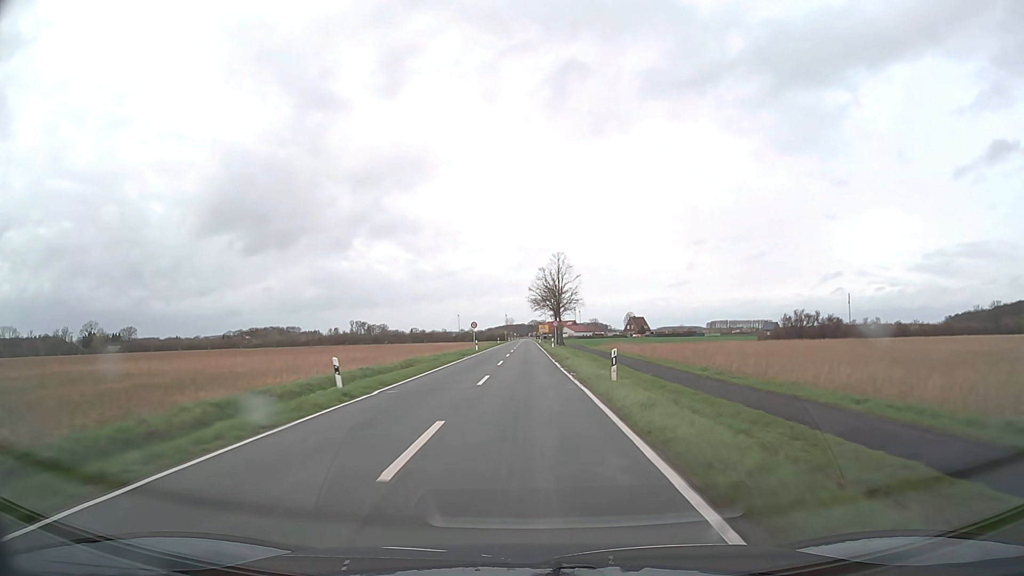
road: secondary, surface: asphalt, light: Day
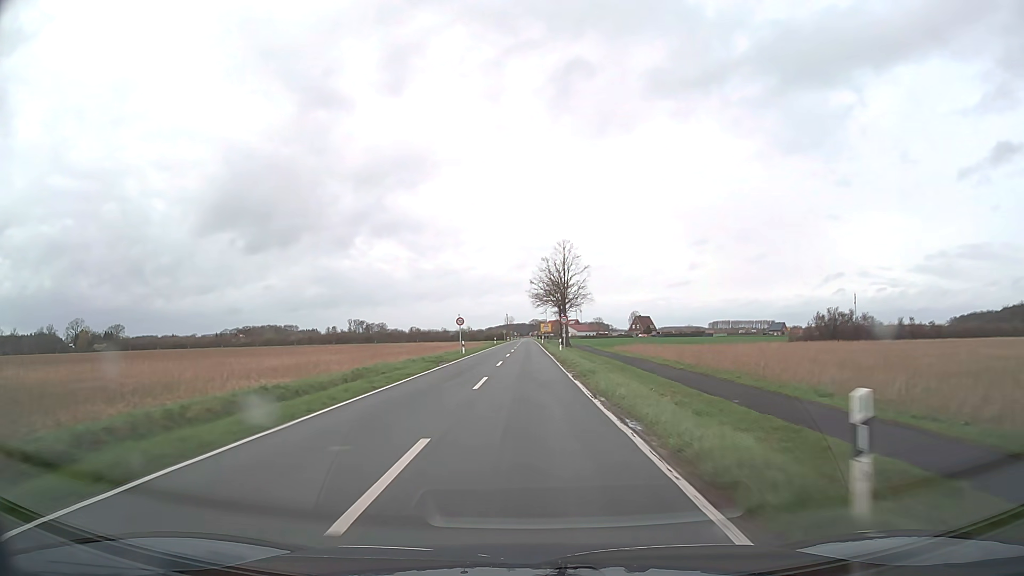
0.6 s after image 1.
(0.0, +13.7) m; 0°
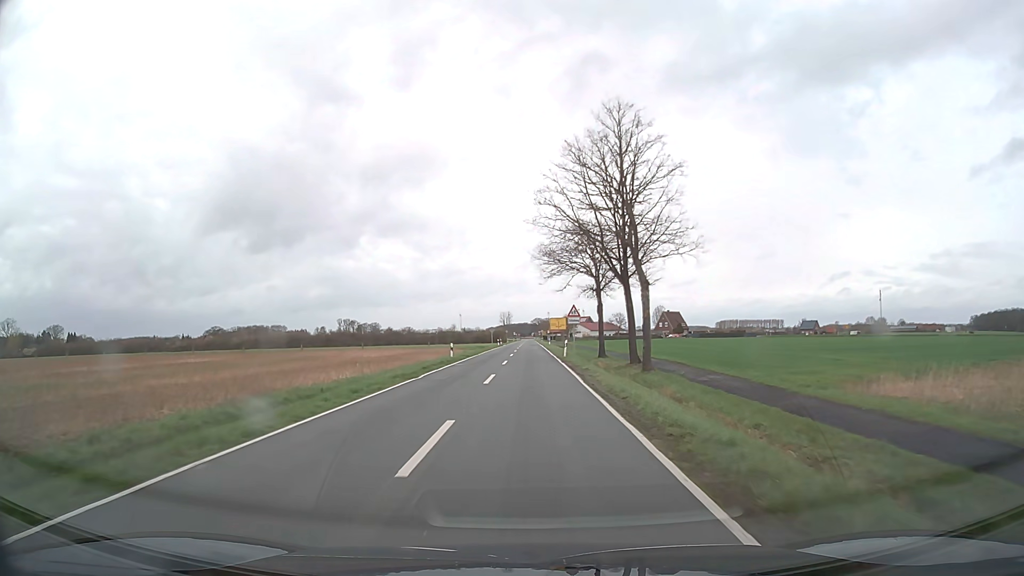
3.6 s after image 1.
(0.0, +57.8) m; 0°
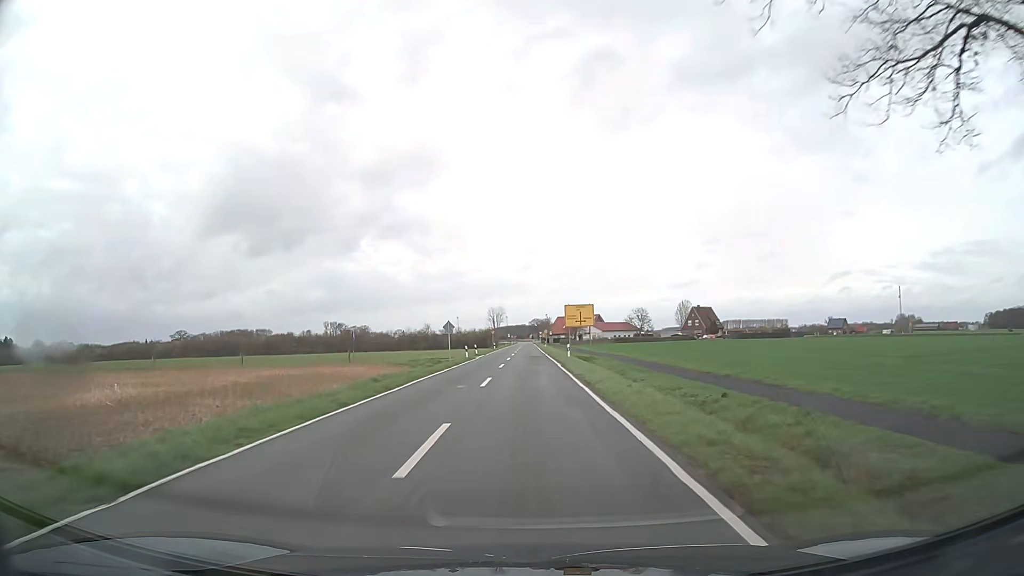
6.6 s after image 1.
(0.0, +48.1) m; 0°
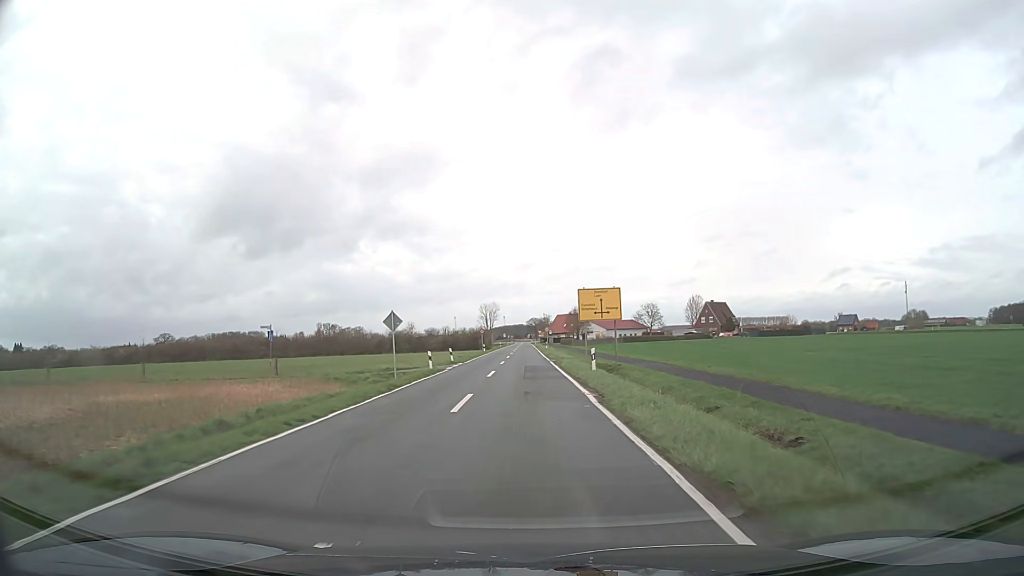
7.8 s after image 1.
(0.0, +18.1) m; 0°
